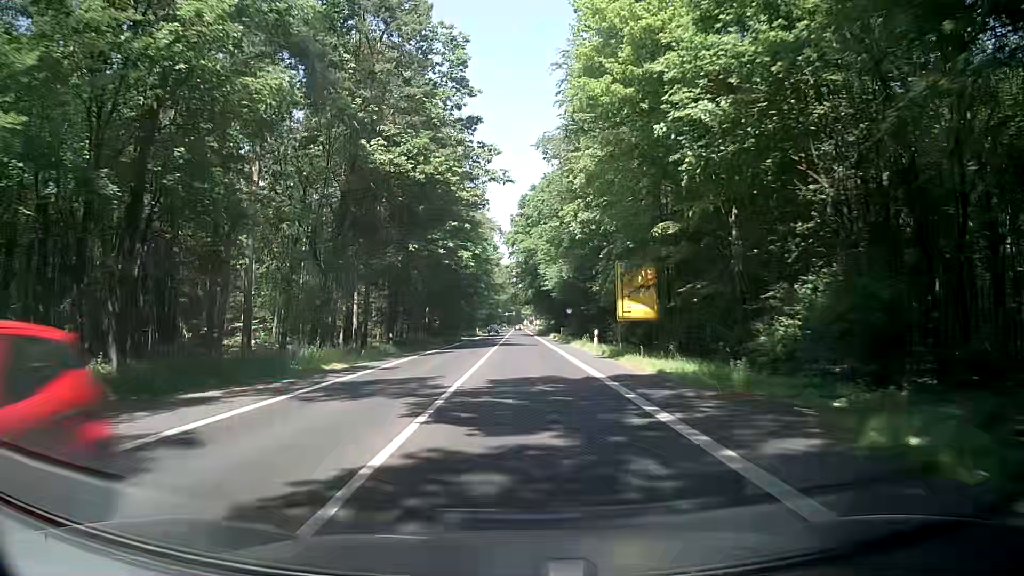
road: secondary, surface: asphalt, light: Day
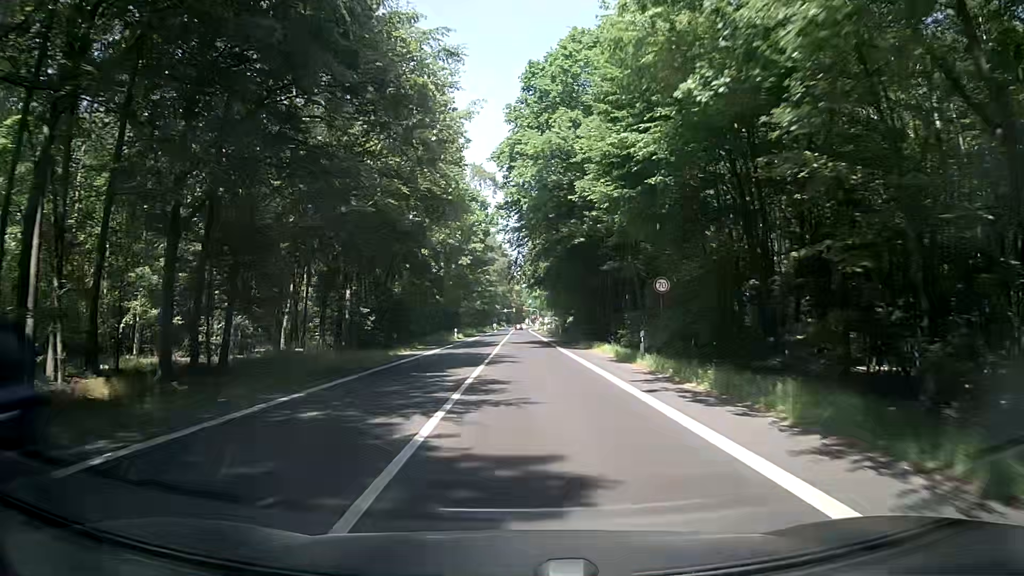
(+0.2, +43.7) m; 0°
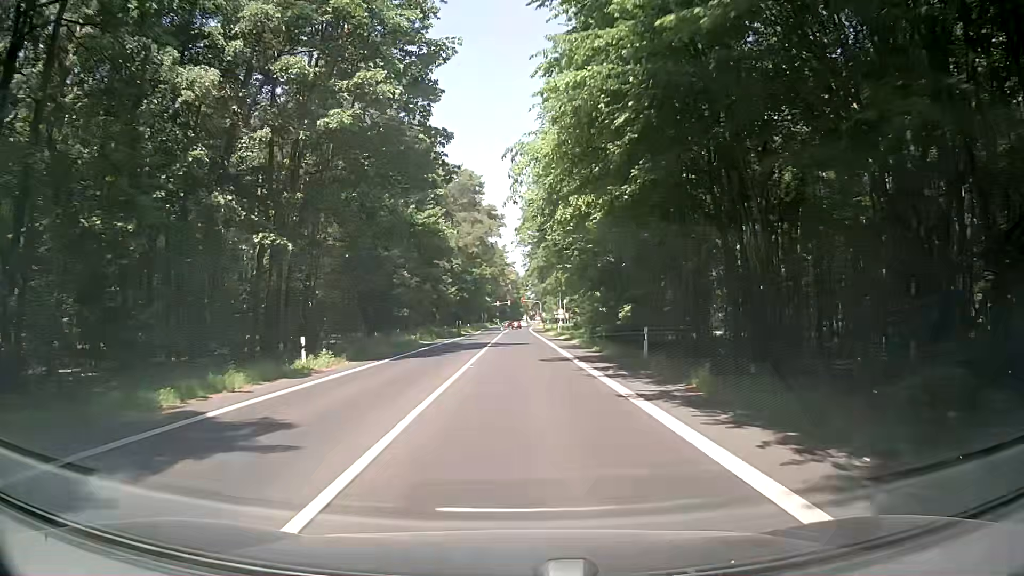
(+0.6, +52.4) m; 0°
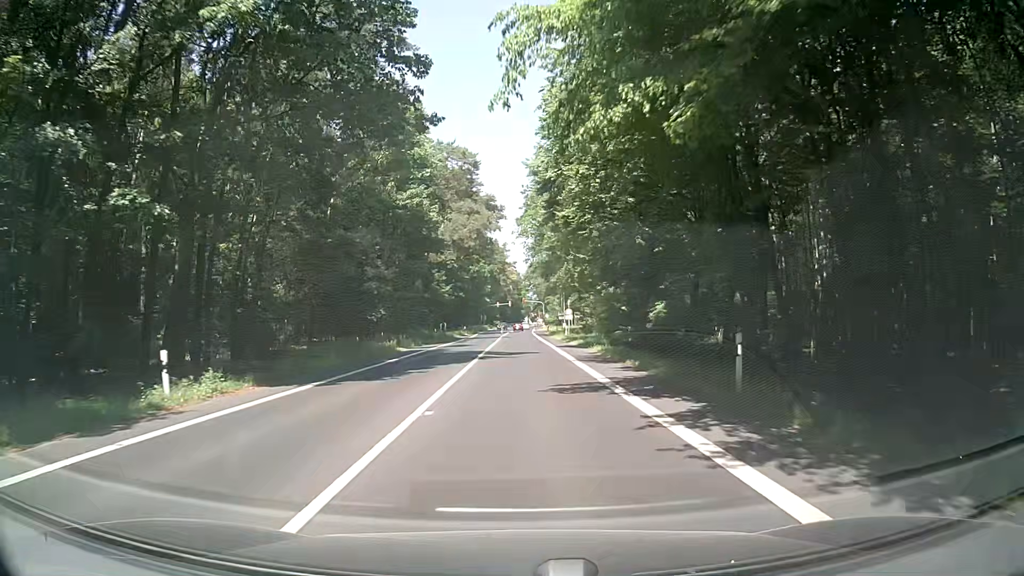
(0.0, +9.7) m; -1°
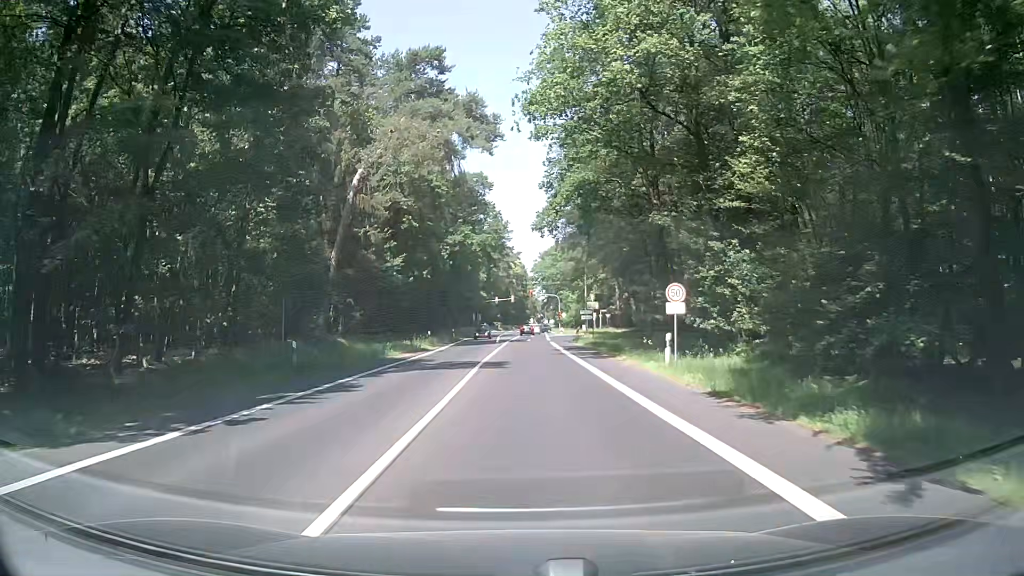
(+0.6, +41.0) m; 0°
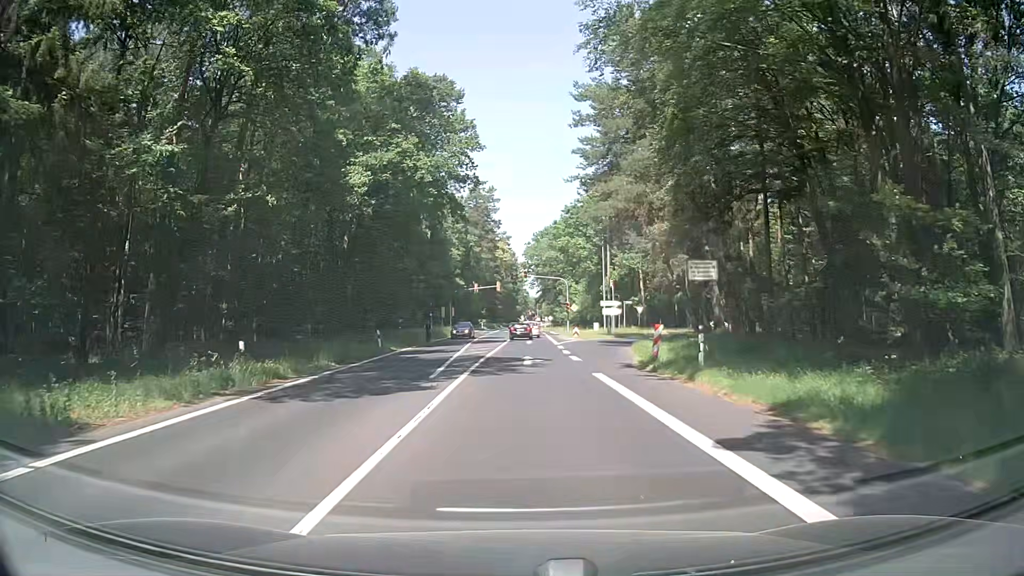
(+0.7, +34.7) m; +2°
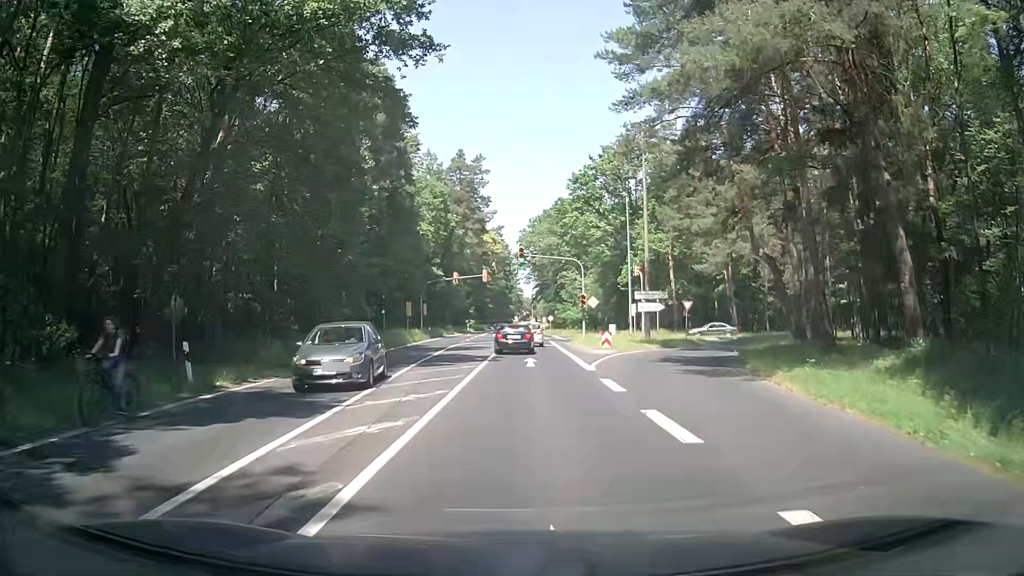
(+0.1, +21.8) m; -1°
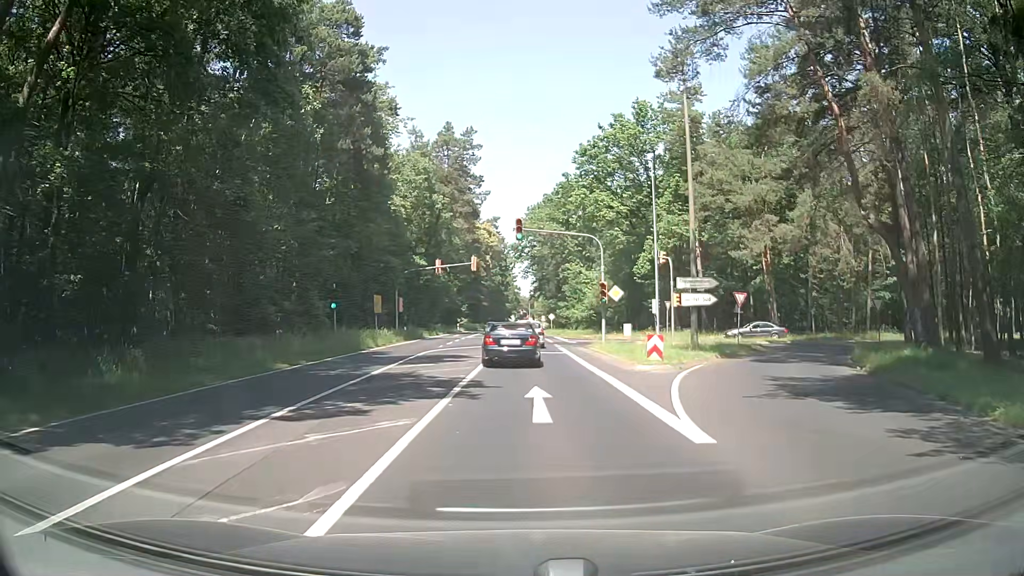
(+0.2, +12.2) m; +2°
